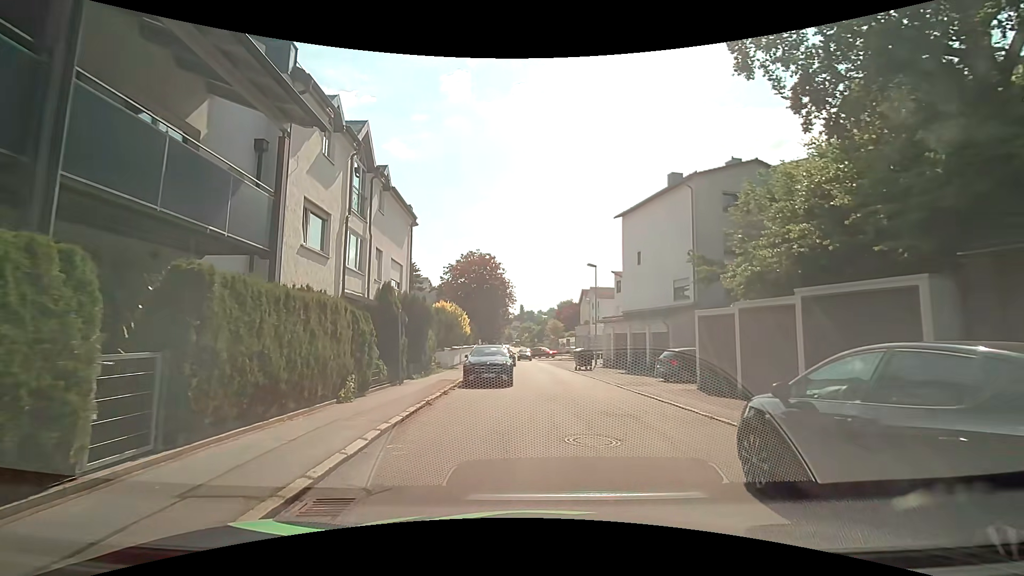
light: Day
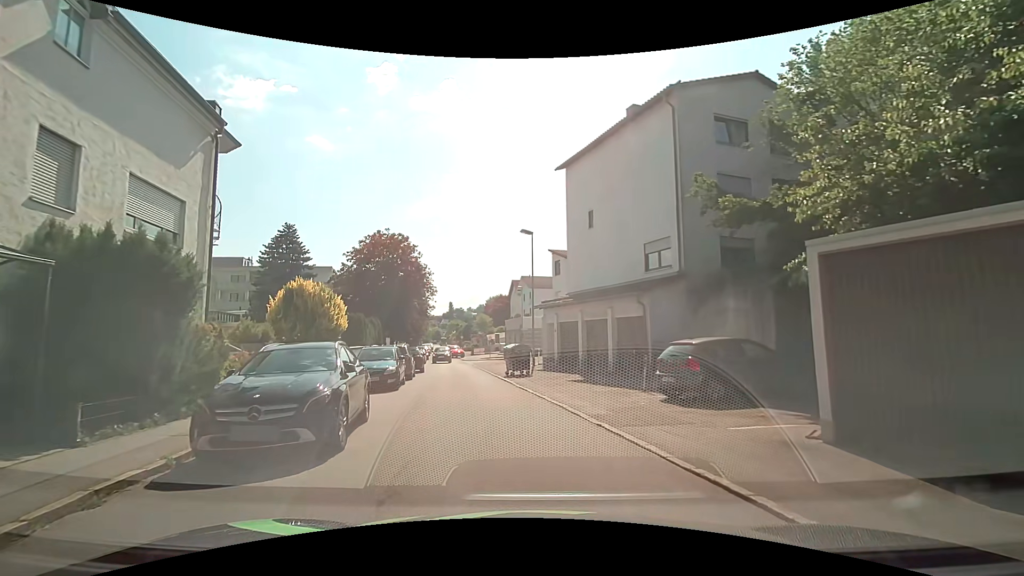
(+0.8, +11.2) m; +9°
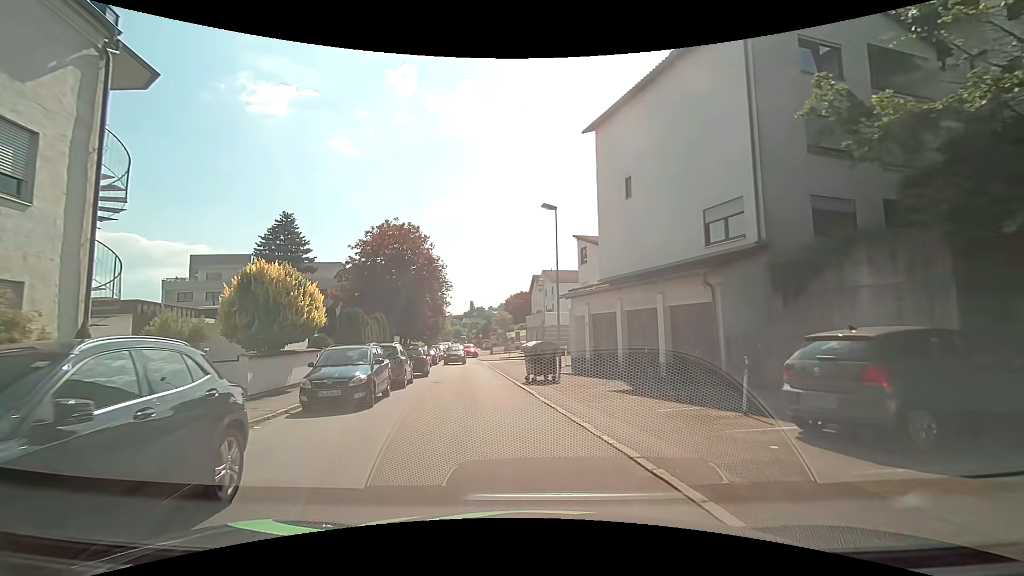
(-0.2, +5.2) m; -4°
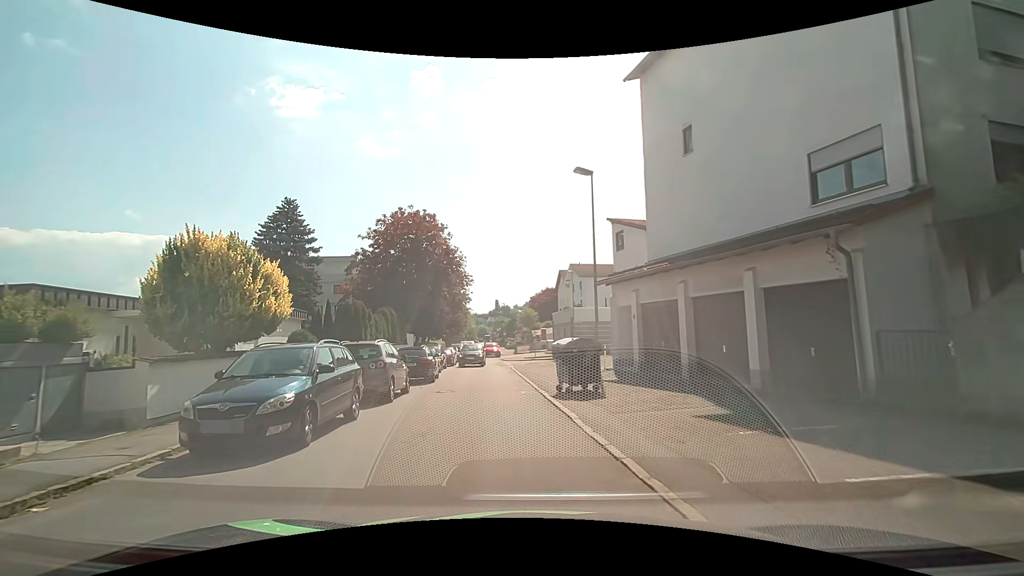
(0.0, +4.8) m; -1°
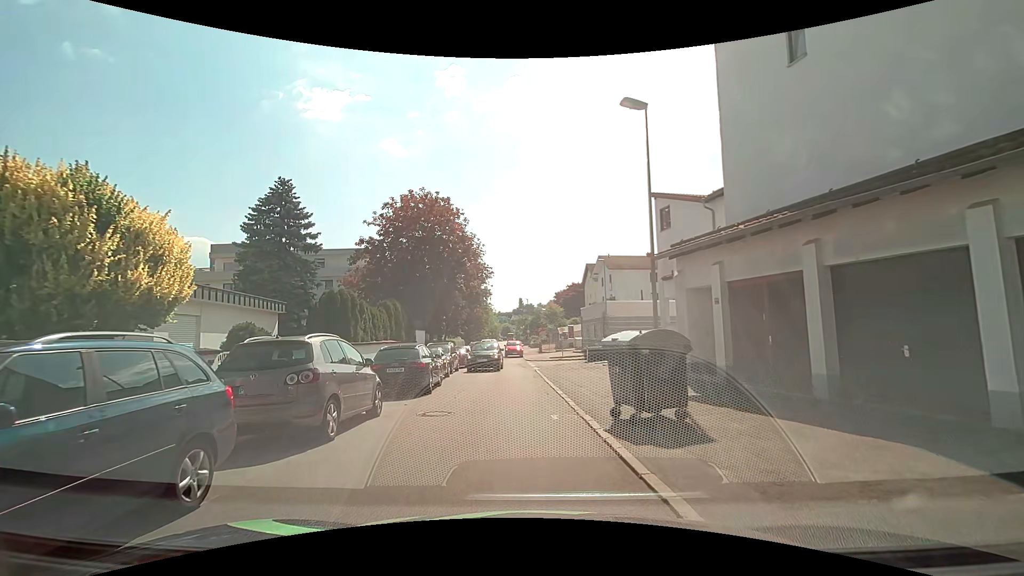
(-0.2, +5.3) m; -3°
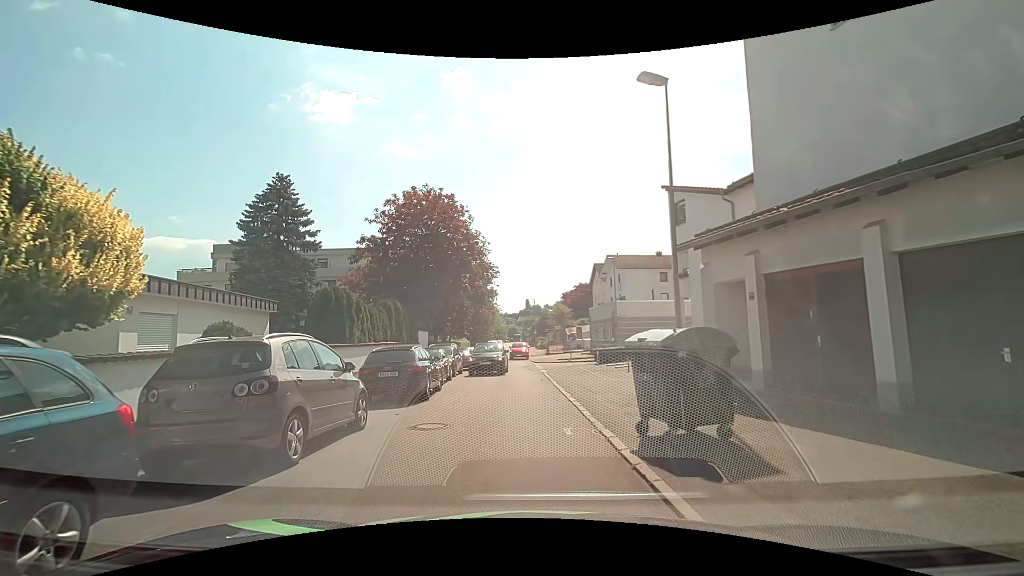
(0.0, +1.4) m; -2°
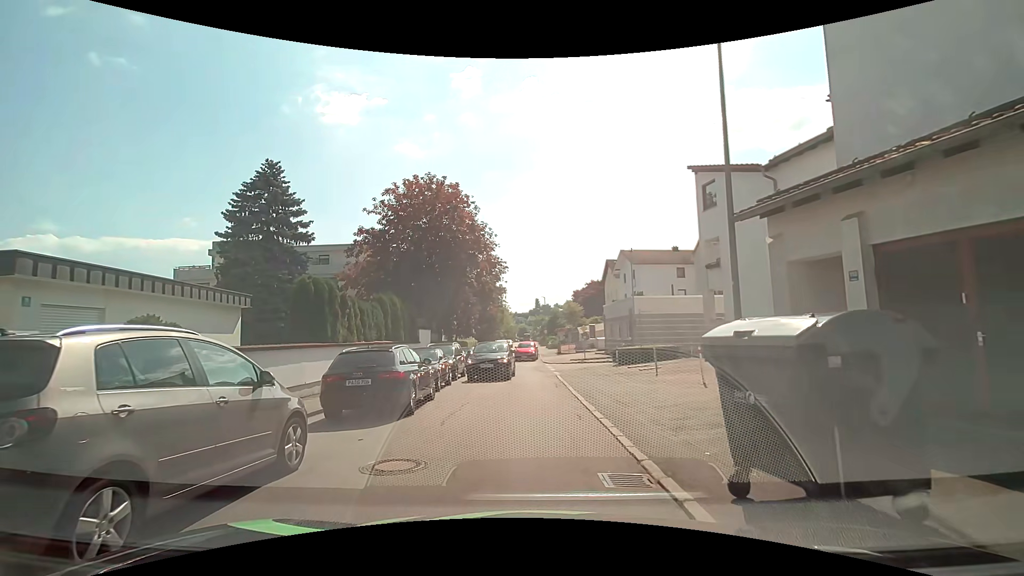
(0.0, +2.9) m; +1°
